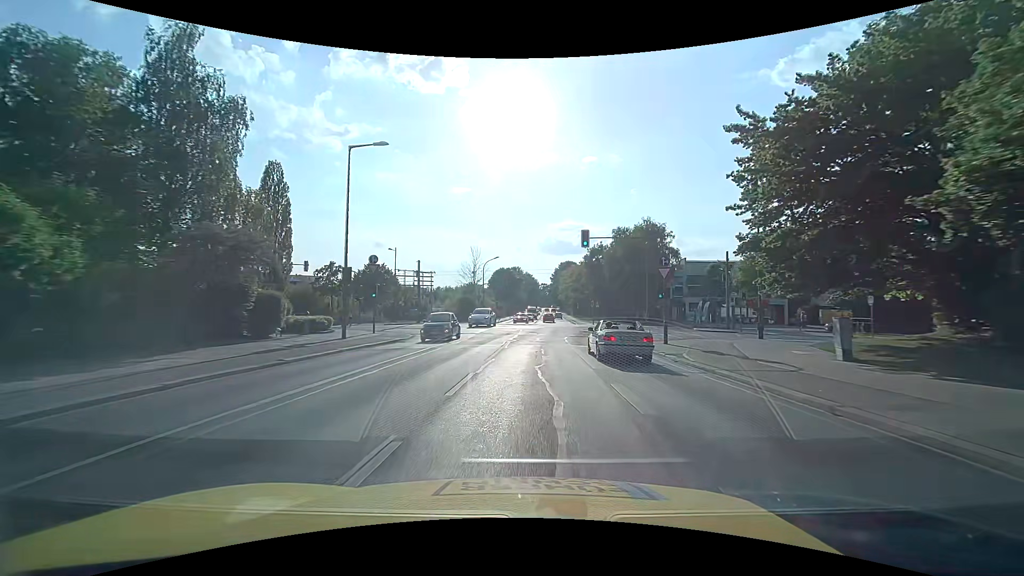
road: secondary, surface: asphalt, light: Day
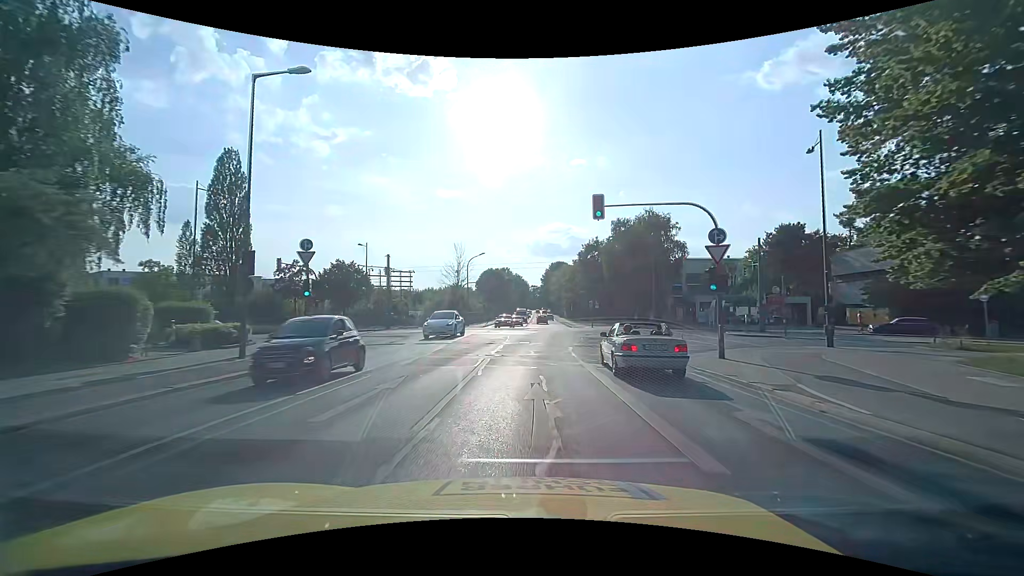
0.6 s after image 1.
(+0.1, +8.5) m; +1°
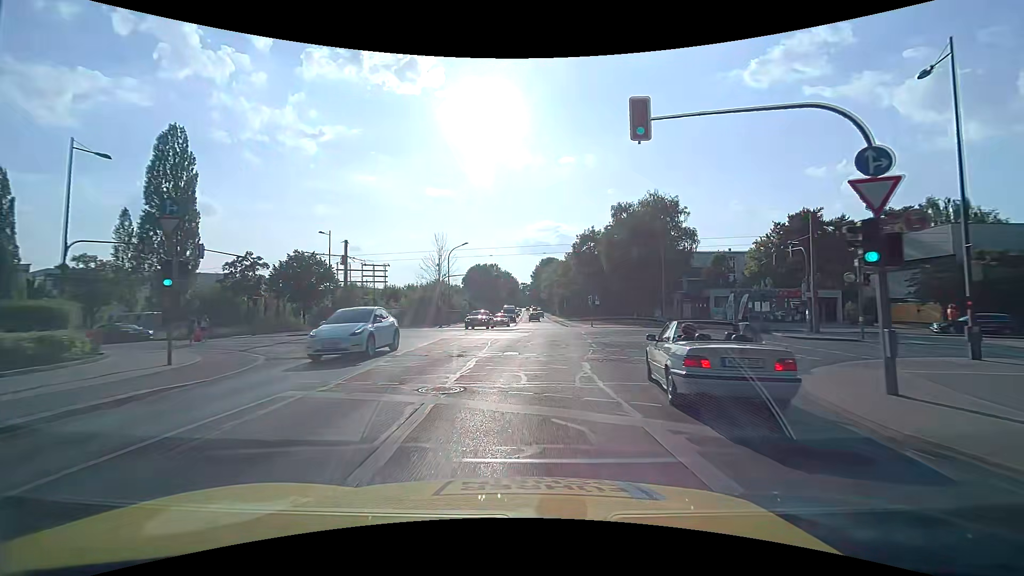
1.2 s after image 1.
(0.0, +8.5) m; +1°
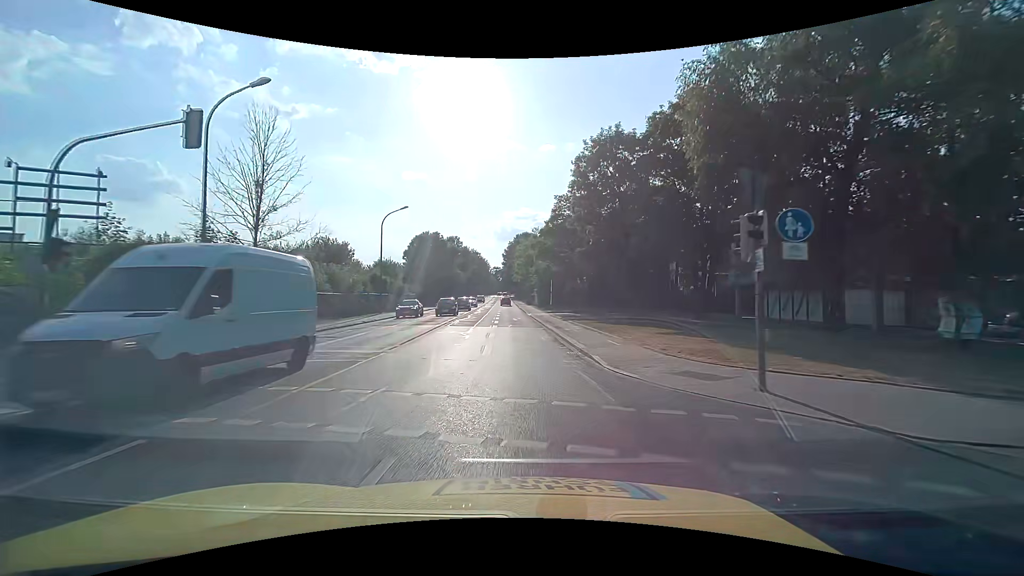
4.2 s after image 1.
(+2.3, +43.0) m; +3°
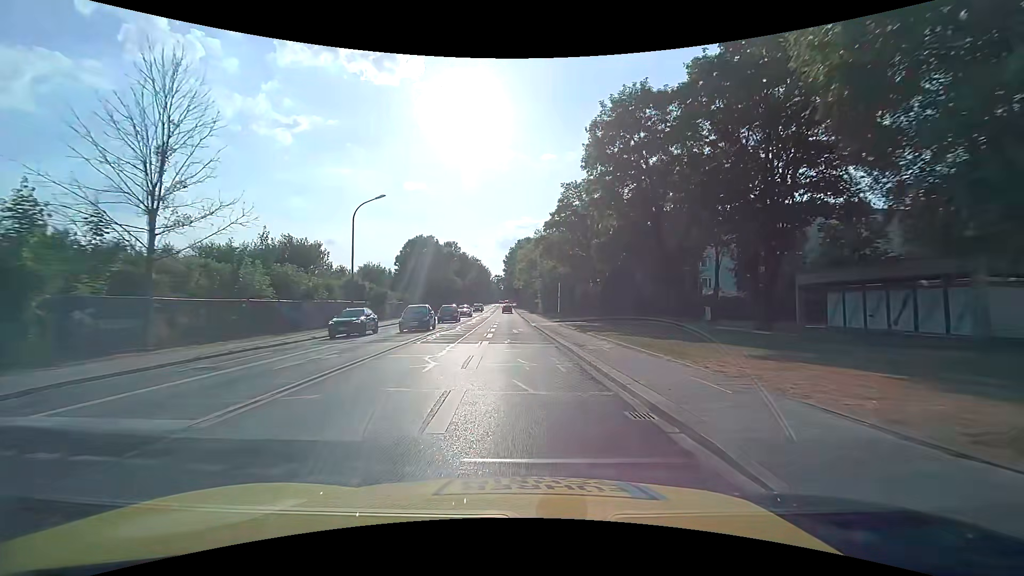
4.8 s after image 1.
(0.0, +8.8) m; 0°
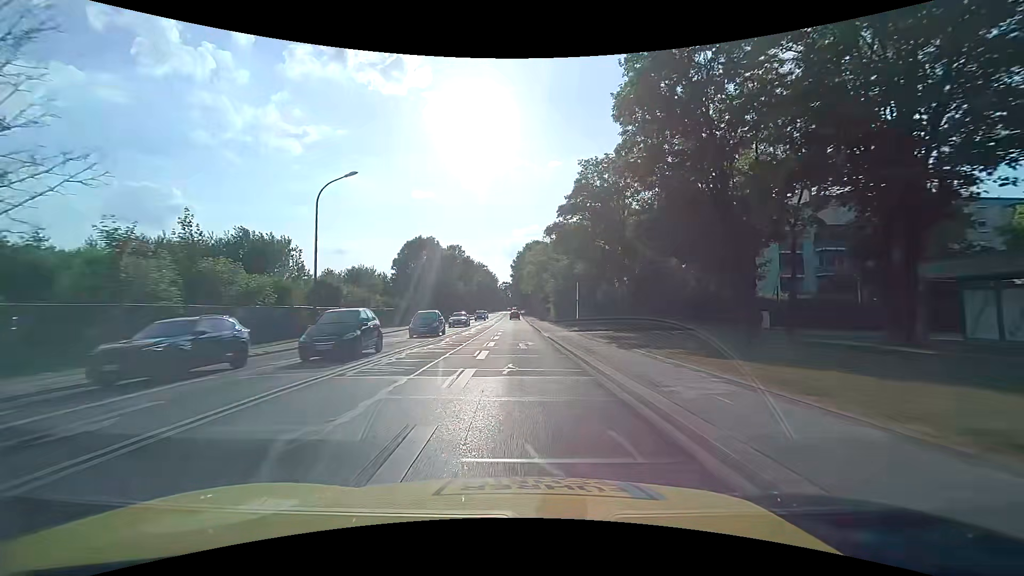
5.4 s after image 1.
(0.0, +8.8) m; -1°
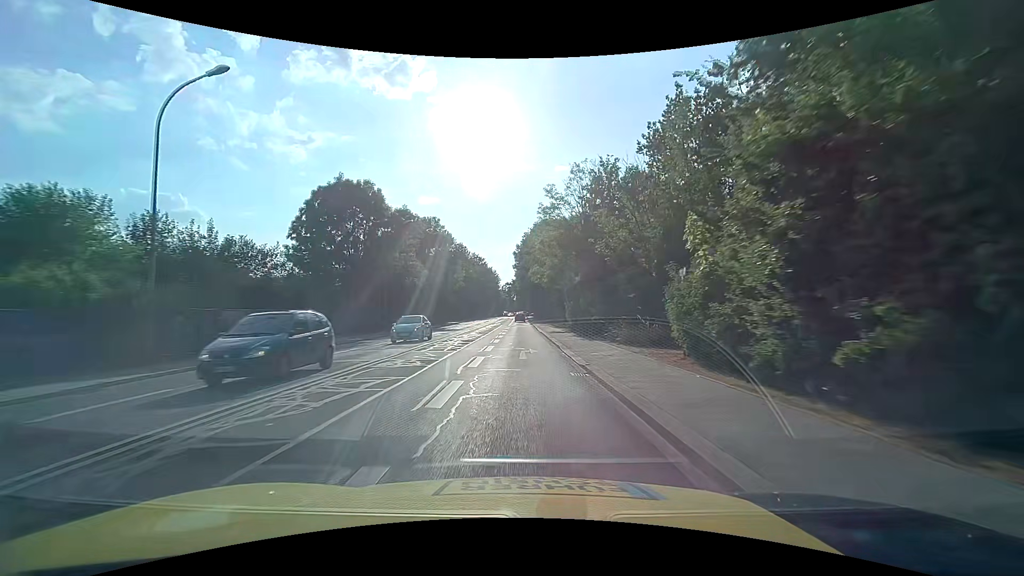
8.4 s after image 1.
(-0.4, +43.6) m; -1°
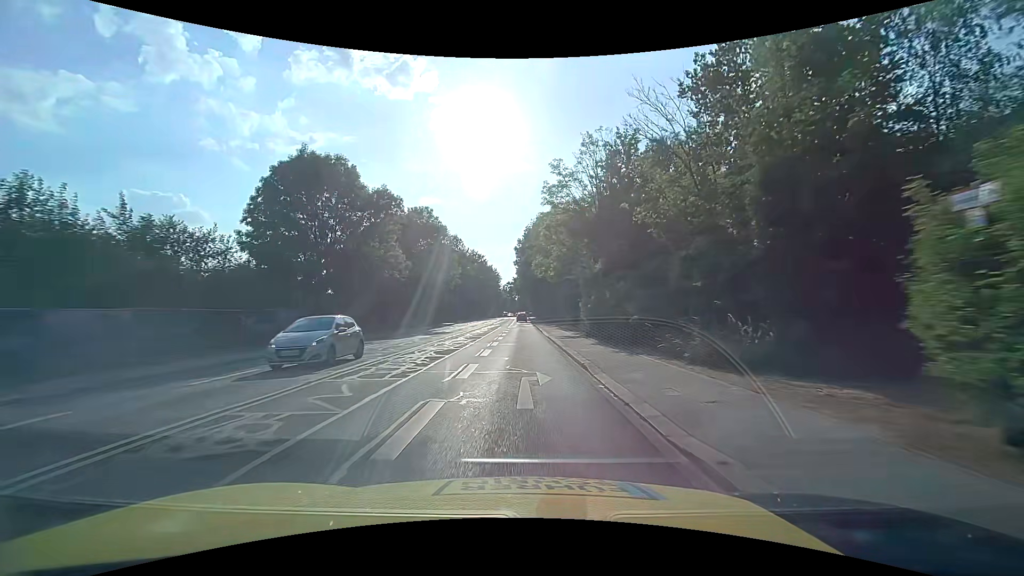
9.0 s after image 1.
(0.0, +8.6) m; 0°
(0, +10) (0, +20) (0, +30) (0, +40) (0, +50) (0, +60) (0, +70) (0, +80) (-1, +90) (-1, +100) m
